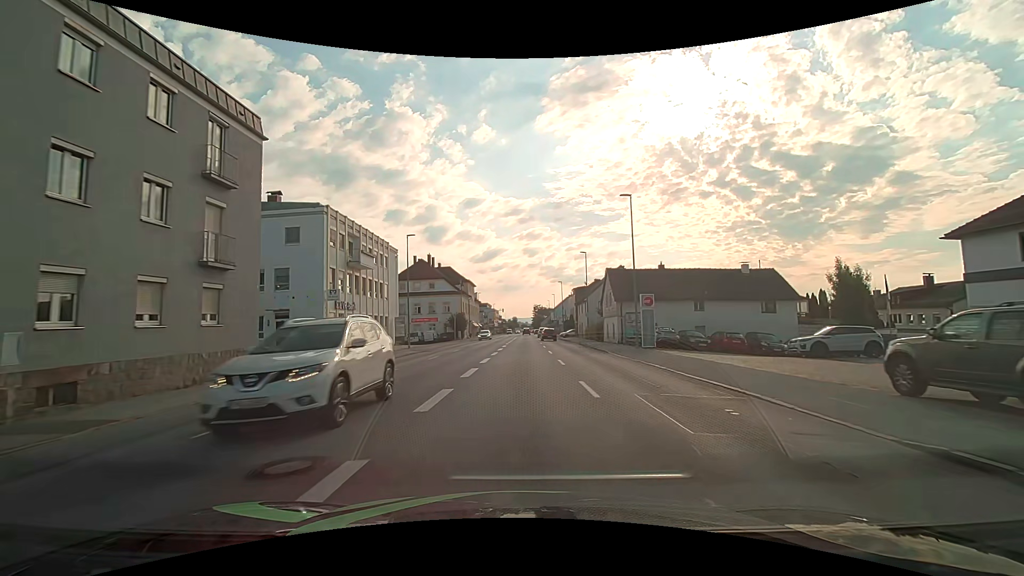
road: tertiary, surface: asphalt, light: Day
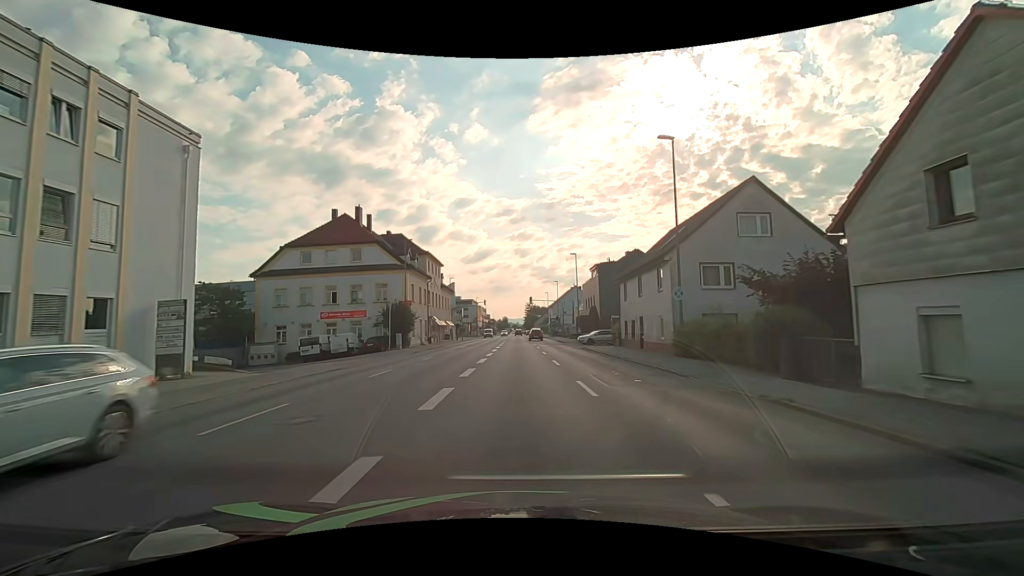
(+0.4, +36.0) m; +1°
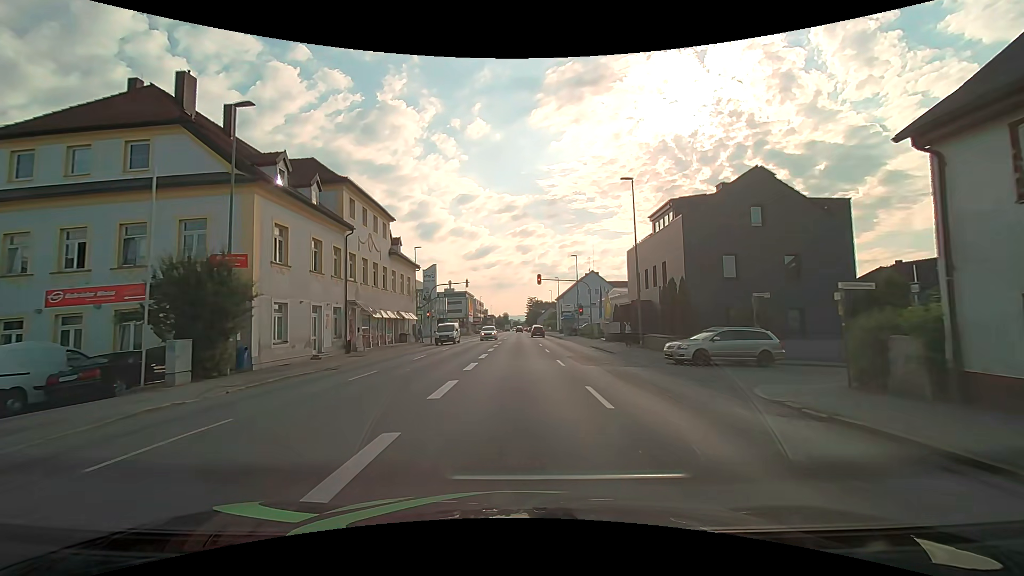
(0.0, +29.0) m; 0°
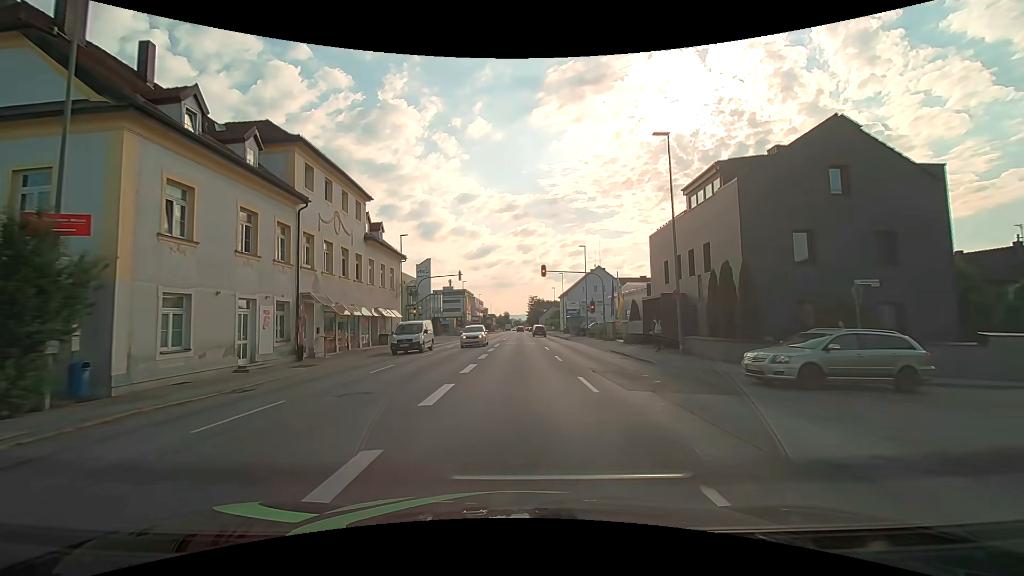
(0.0, +6.9) m; 0°
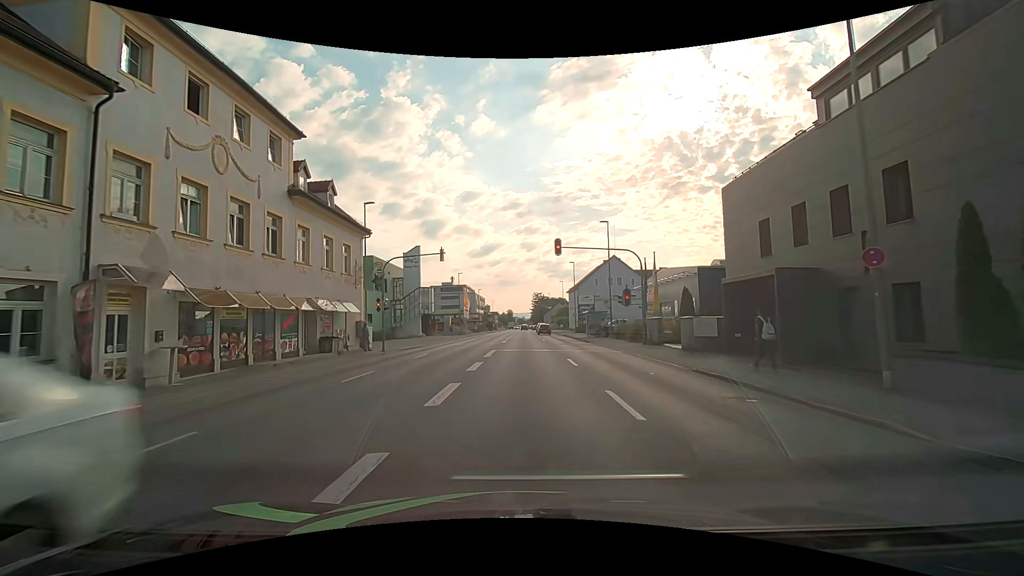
(-0.1, +11.9) m; -1°
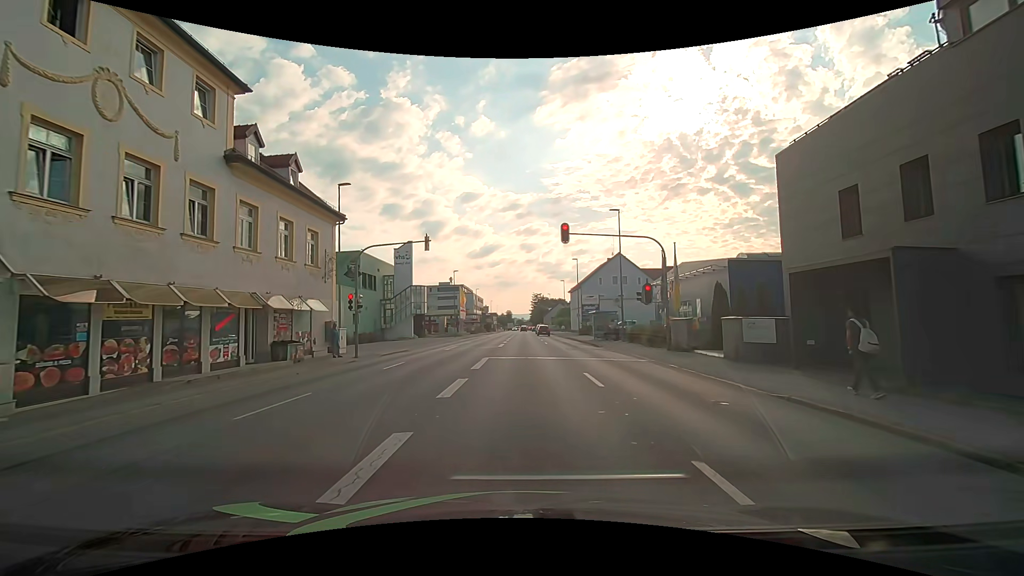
(0.0, +4.9) m; 0°
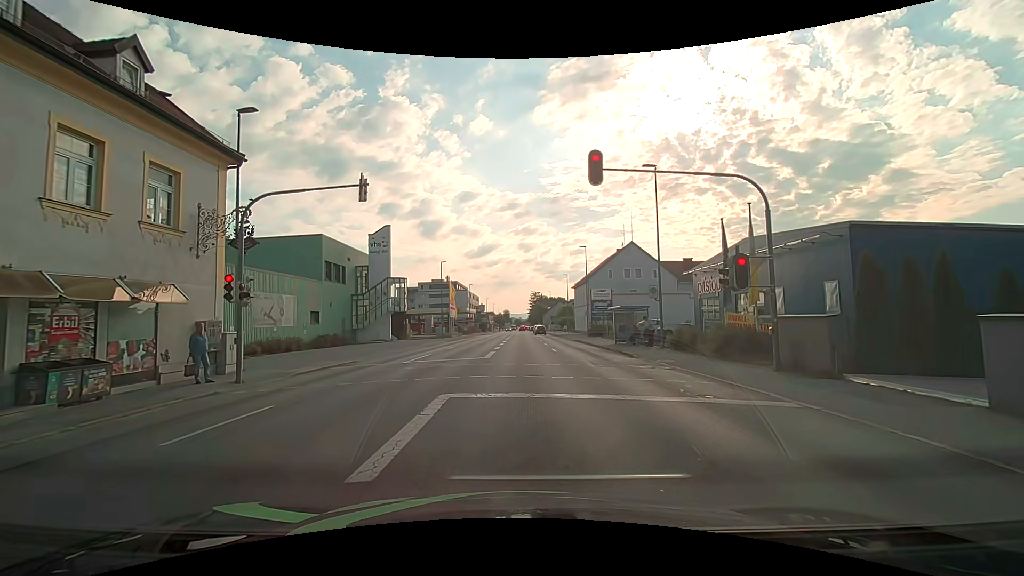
(+0.1, +10.4) m; +1°
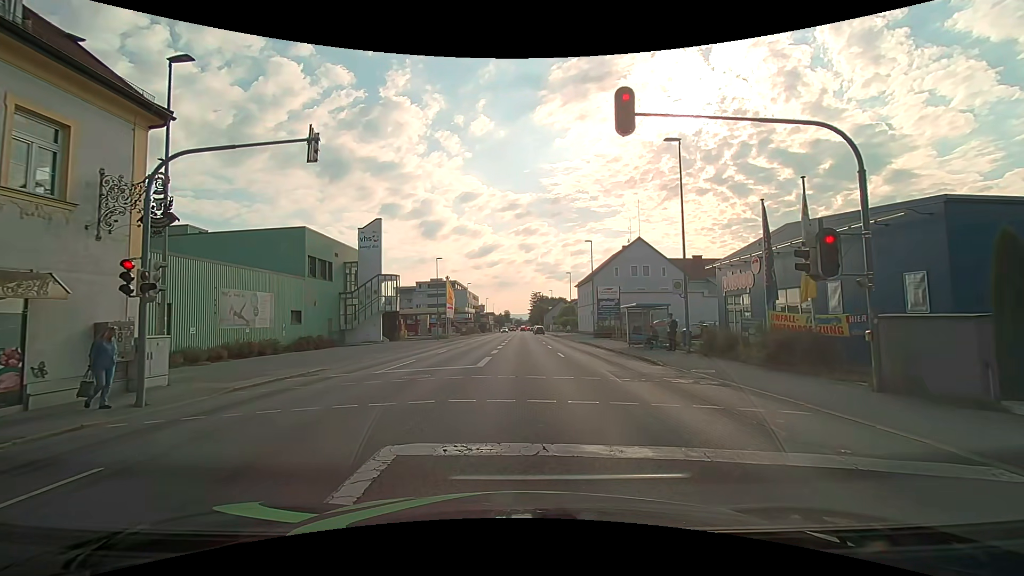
(0.0, +3.8) m; -1°
(0, +10) (0, +20) (0, +30) (+1, +40) (+1, +50) (+1, +60) (+1, +70) (+1, +80) (+1, +90) (+1, +100) m
